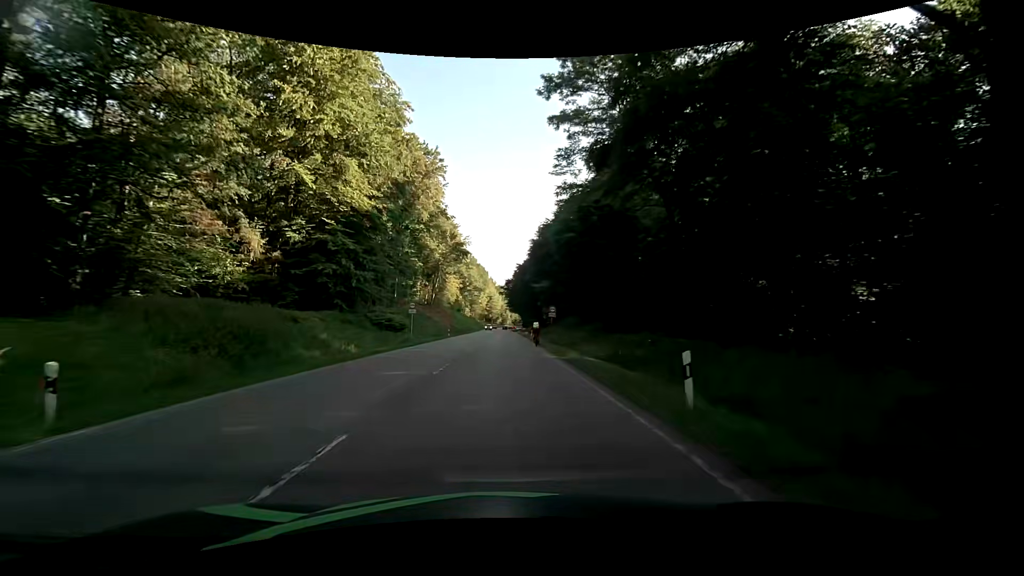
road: secondary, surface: asphalt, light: Day
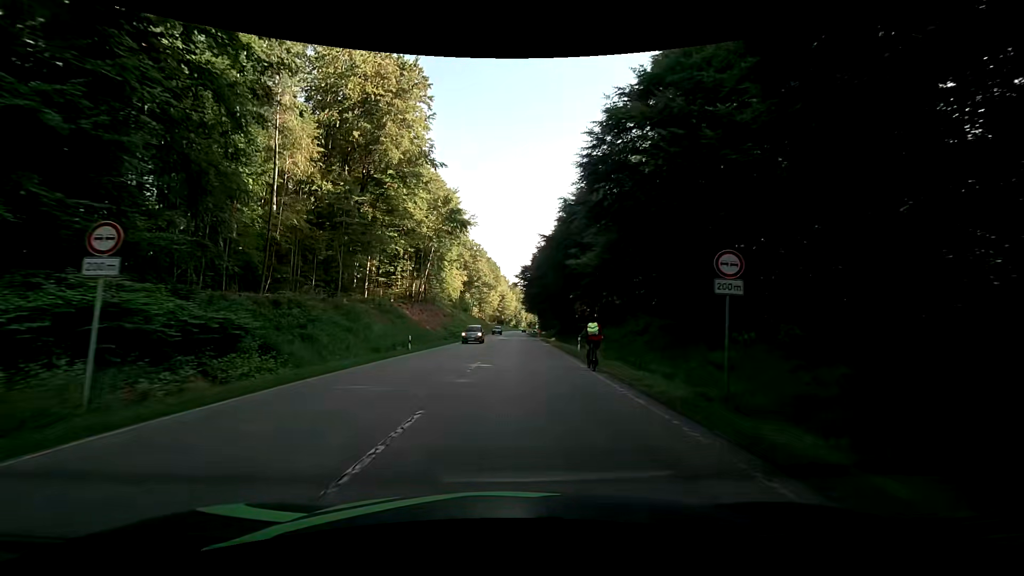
(-0.5, +31.7) m; -1°
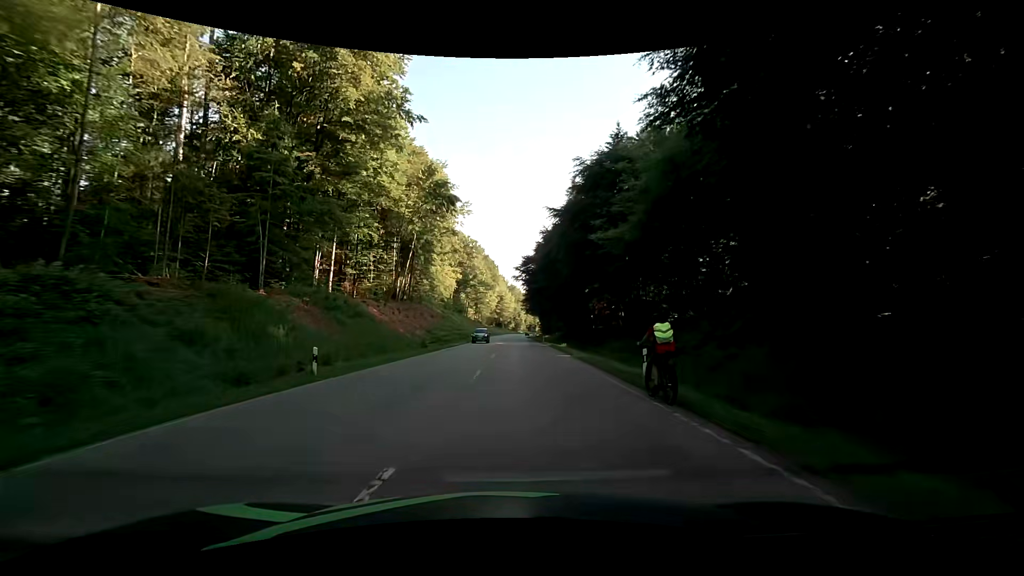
(0.0, +15.0) m; 0°
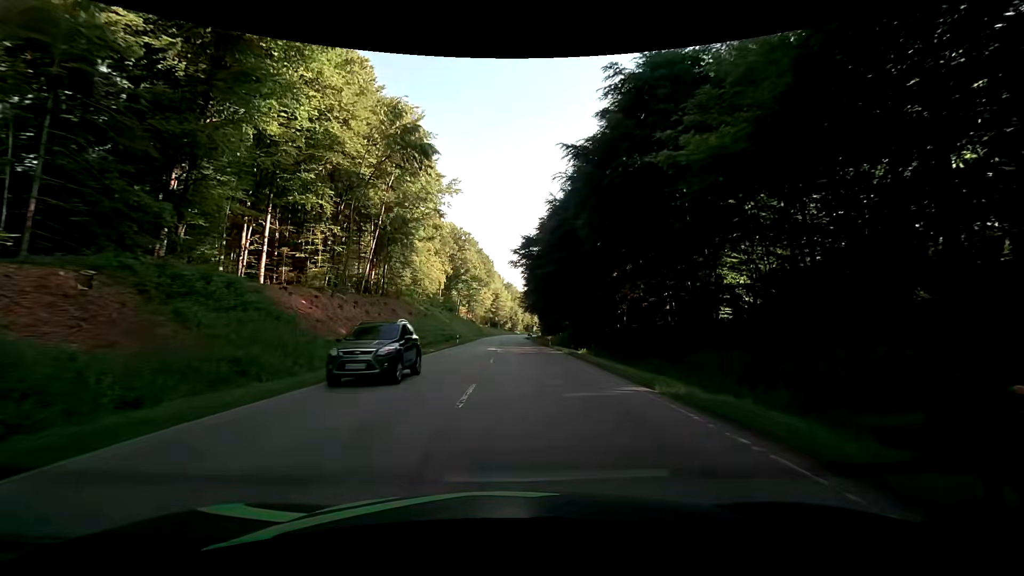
(0.0, +16.3) m; +1°
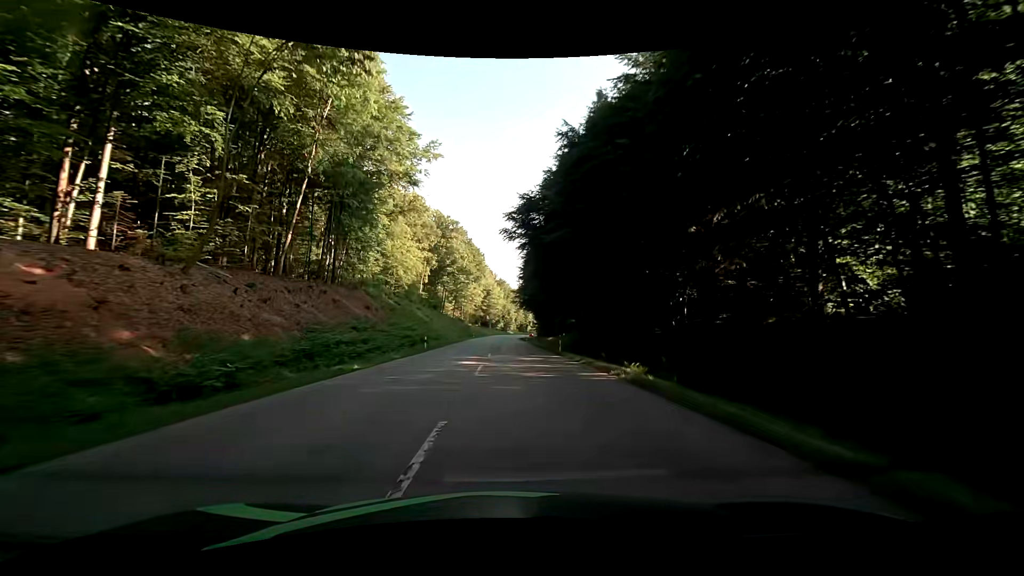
(0.0, +17.8) m; +1°
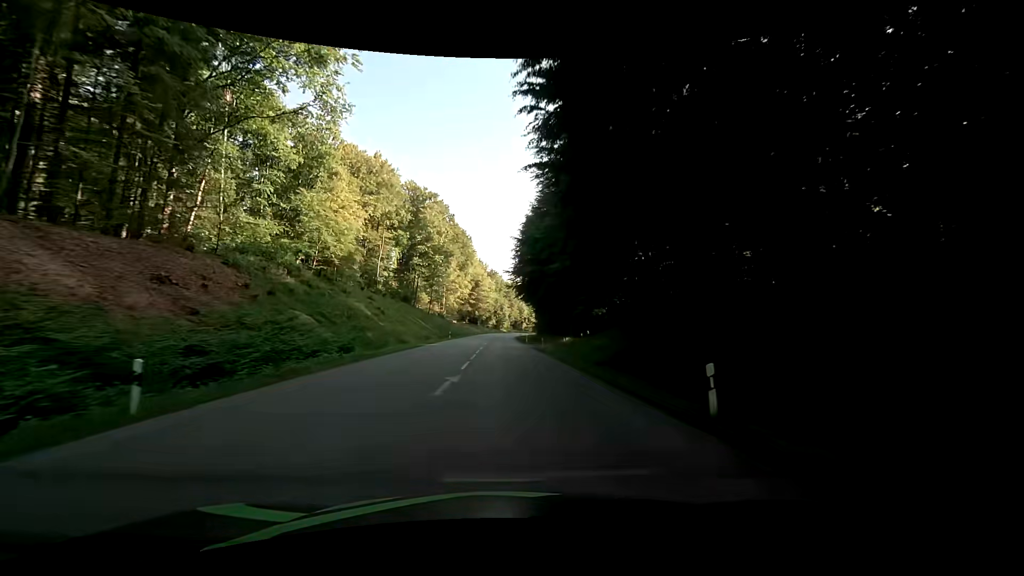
(+0.3, +29.6) m; 0°
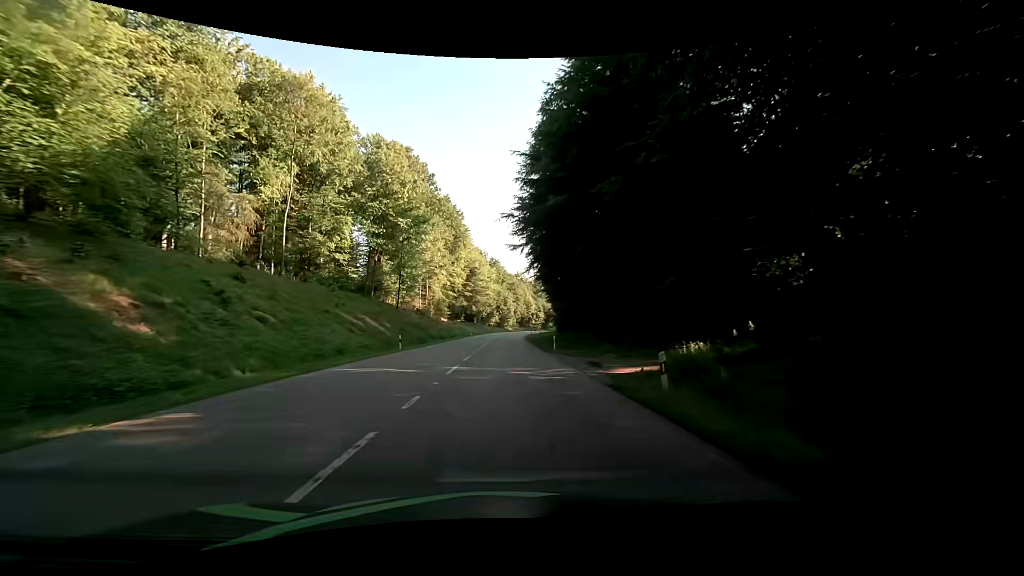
(+0.4, +32.8) m; +1°
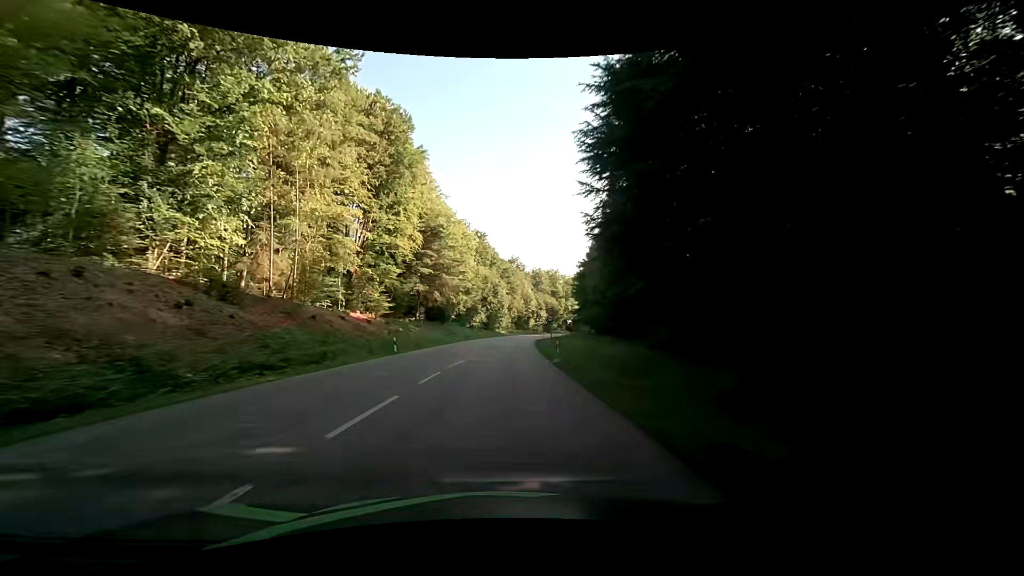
(0.0, +56.2) m; +1°
(0, +10) (0, +20) (0, +30) (0, +40) (0, +50) (0, +60) (0, +70) (+1, +80) (+2, +90) (+3, +100) m
